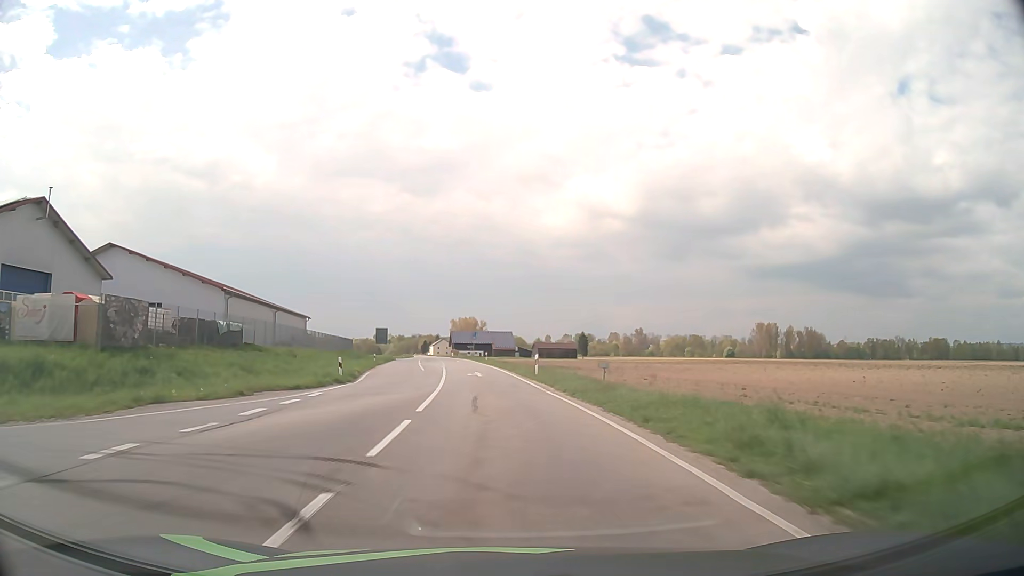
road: tertiary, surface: asphalt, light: Day
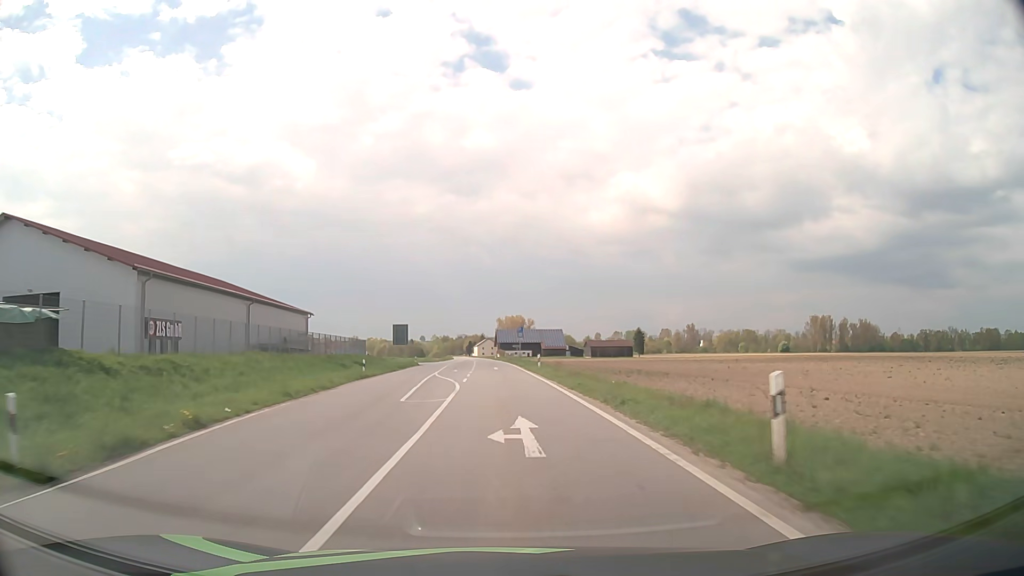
(-0.9, +23.5) m; -4°
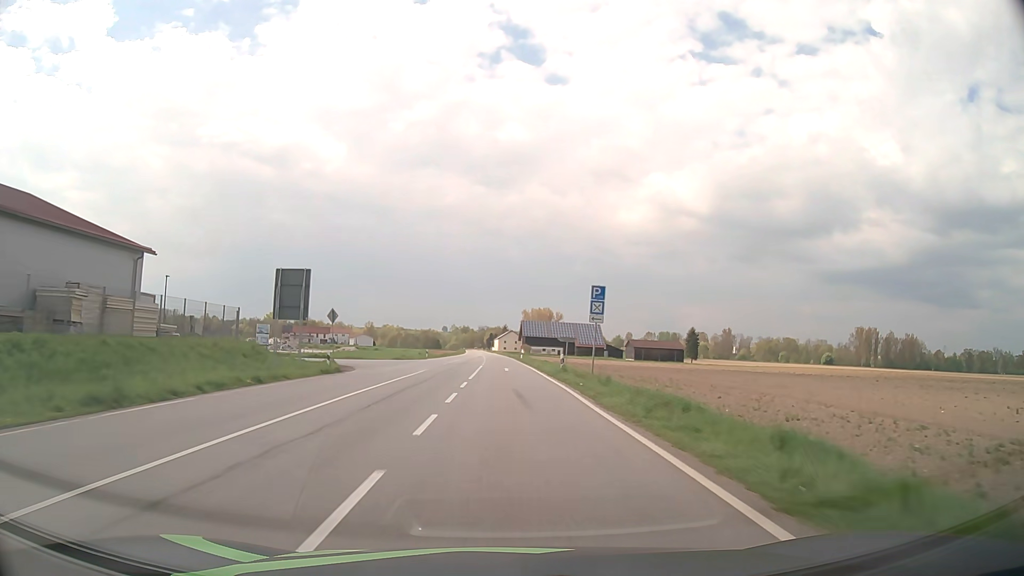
(-1.2, +48.4) m; -2°
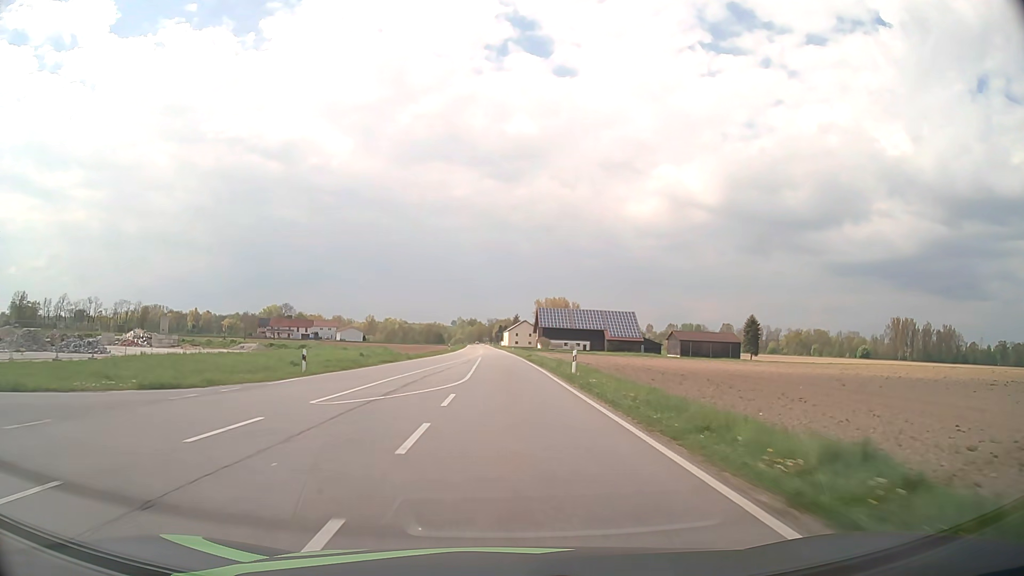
(-0.2, +49.4) m; -1°
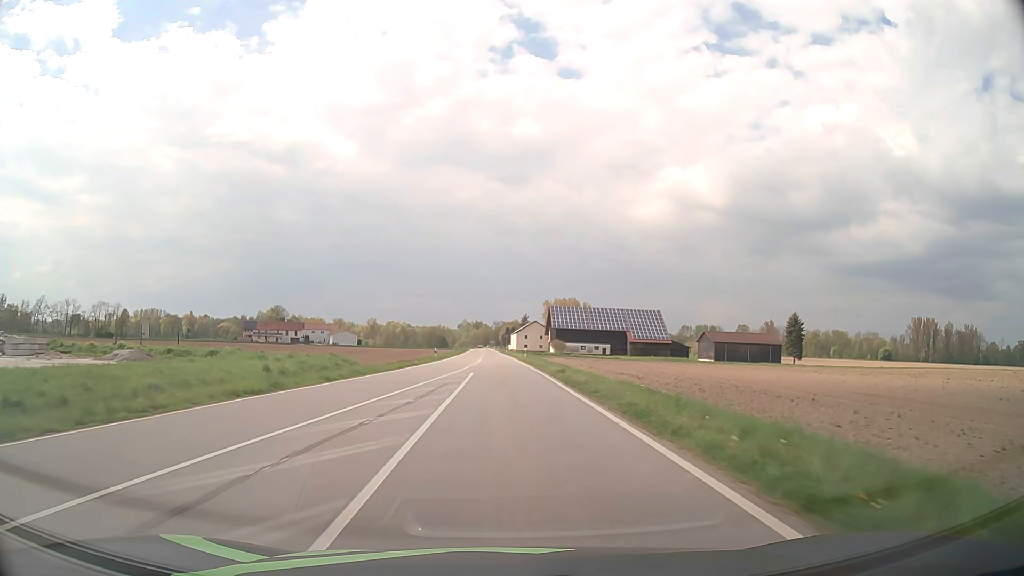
(-0.2, +24.9) m; -1°
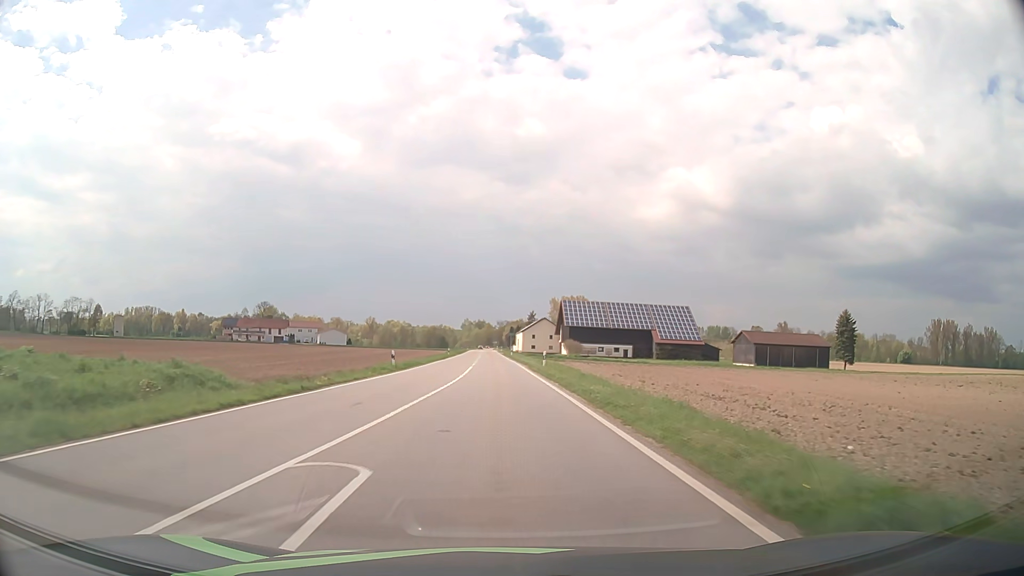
(0.0, +24.9) m; 0°
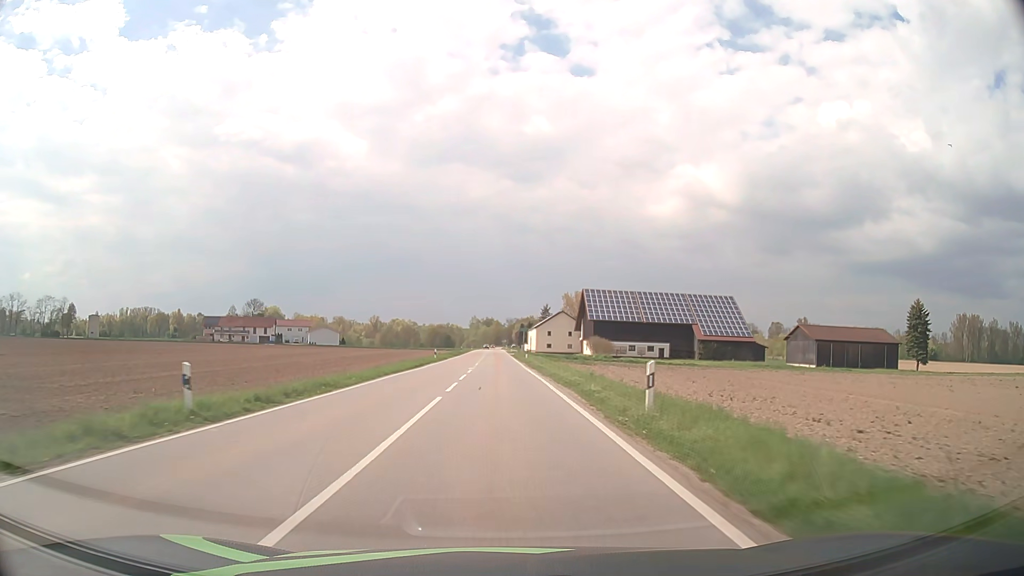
(-0.3, +25.0) m; -1°
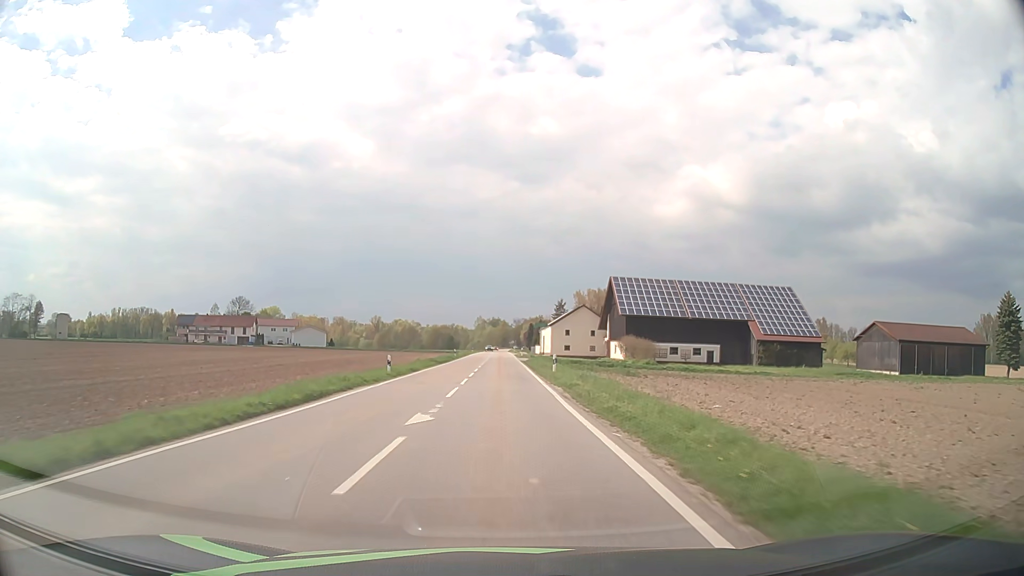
(-0.1, +24.9) m; -1°
(0, +10) (0, +20) (0, +30) (0, +40) (0, +50) (0, +60) (0, +70) (0, +80) (0, +90) (-1, +100) m
